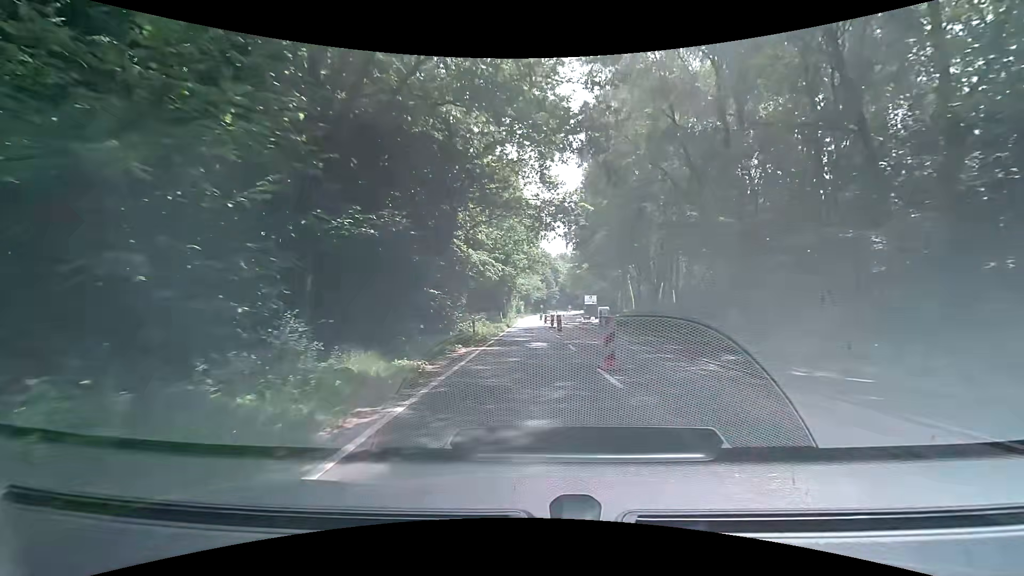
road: secondary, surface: asphalt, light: Day
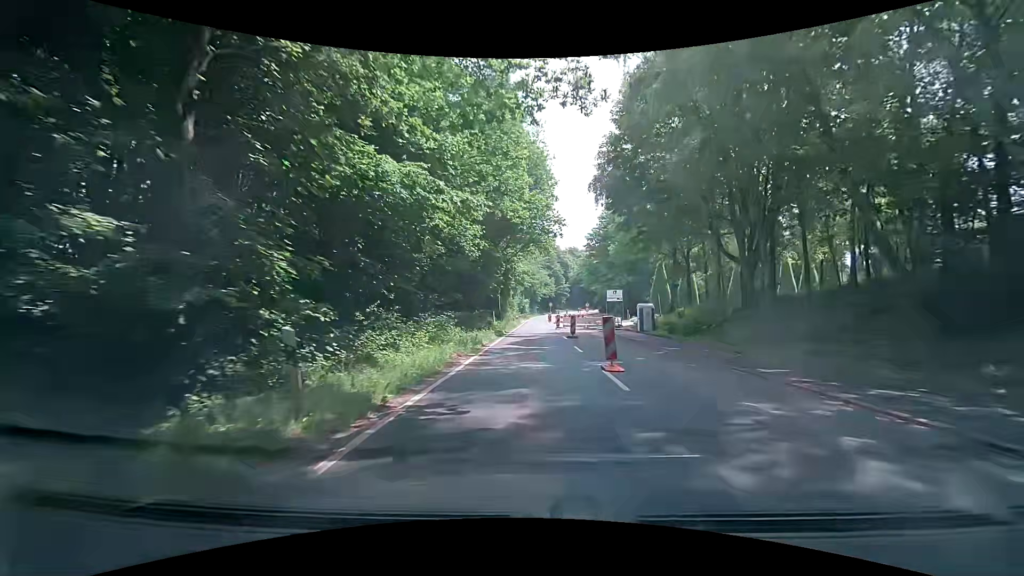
(+0.3, +19.2) m; +1°
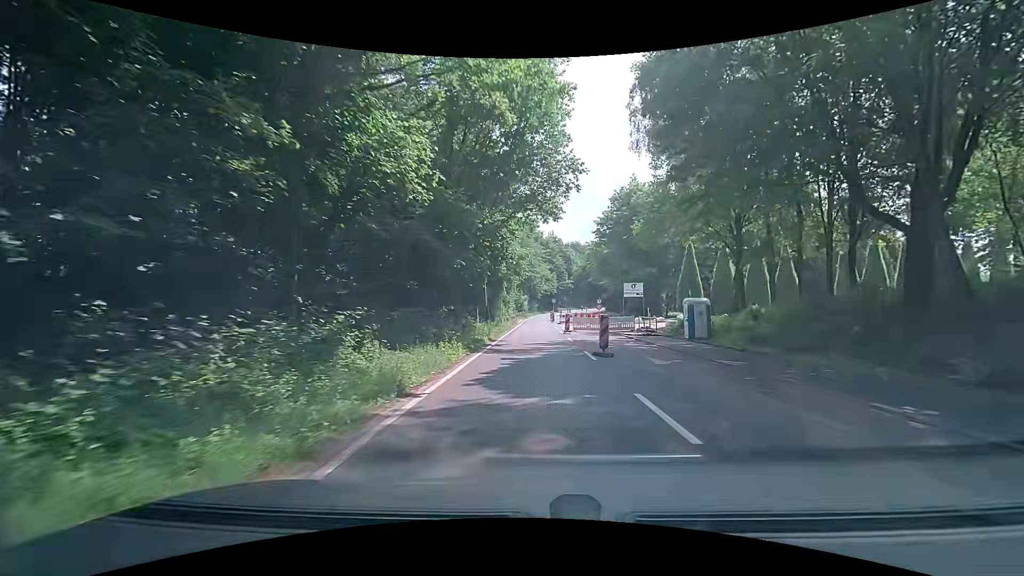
(-0.2, +12.3) m; -1°
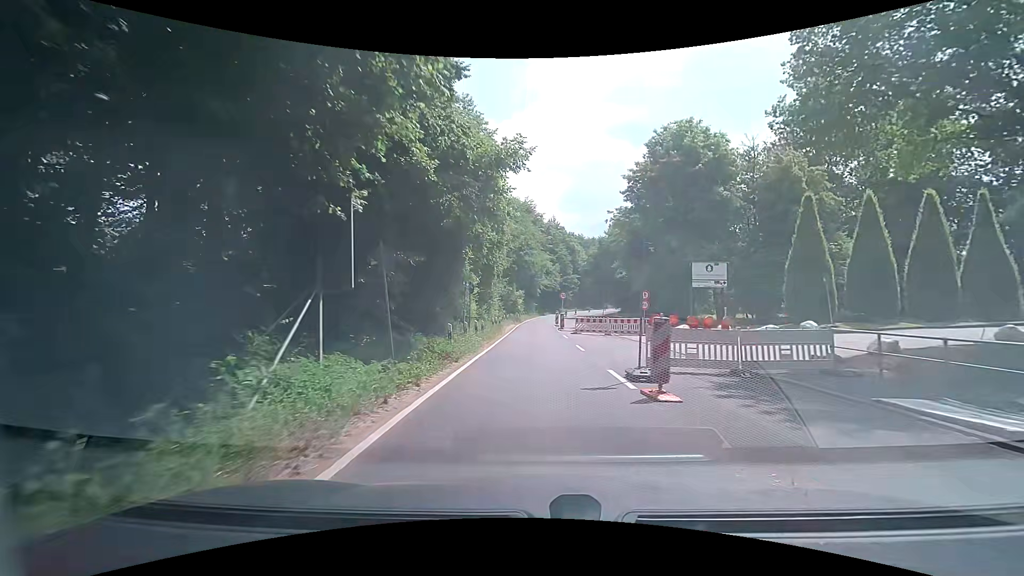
(+0.2, +23.3) m; +1°
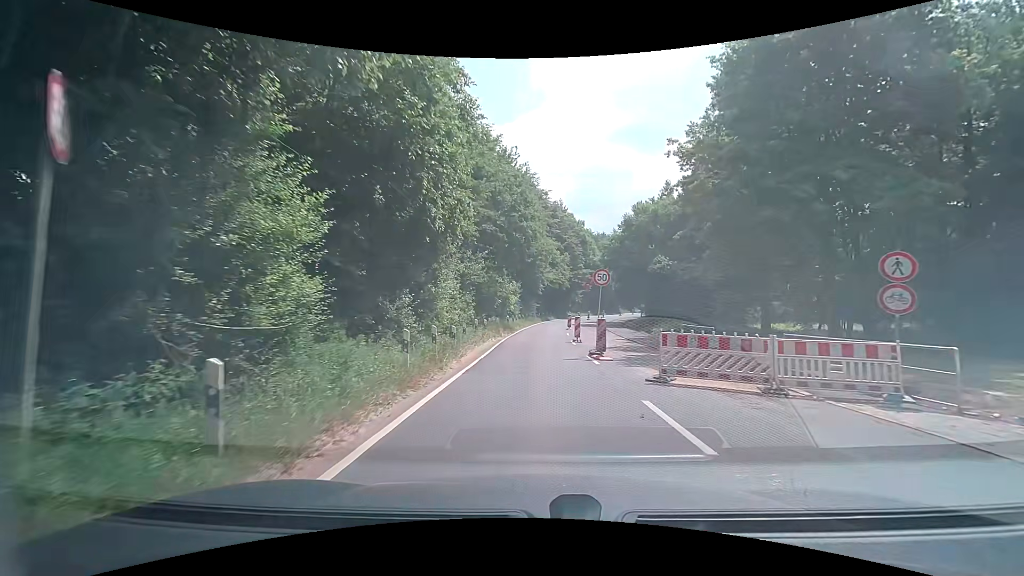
(+0.2, +21.8) m; +1°
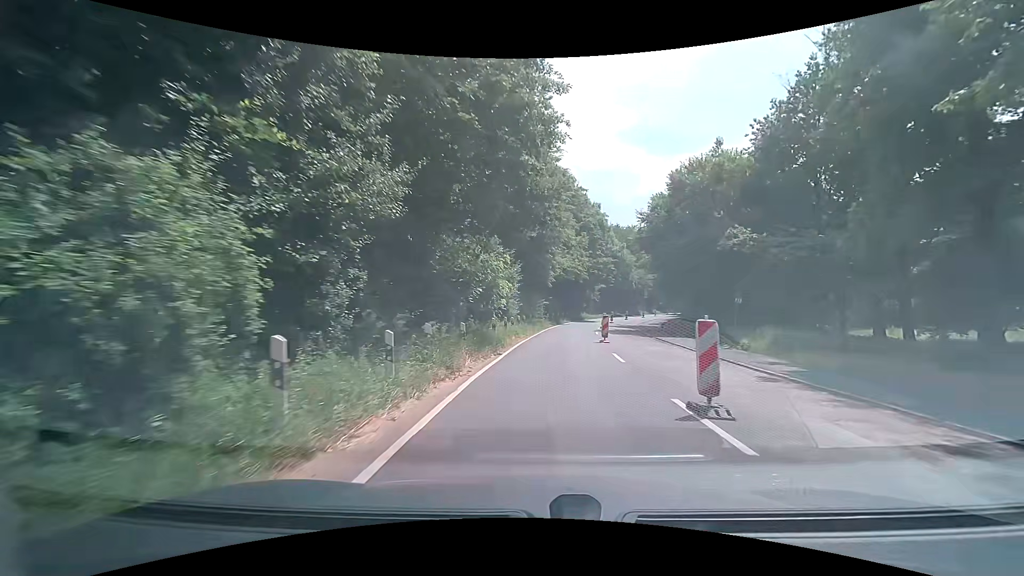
(-0.3, +18.1) m; -1°
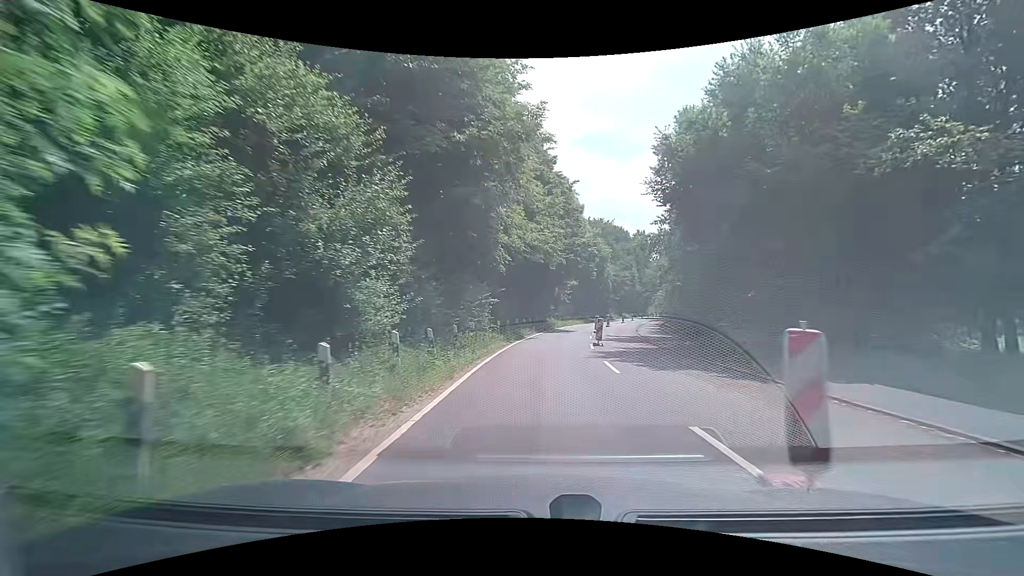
(+0.8, +19.9) m; +5°
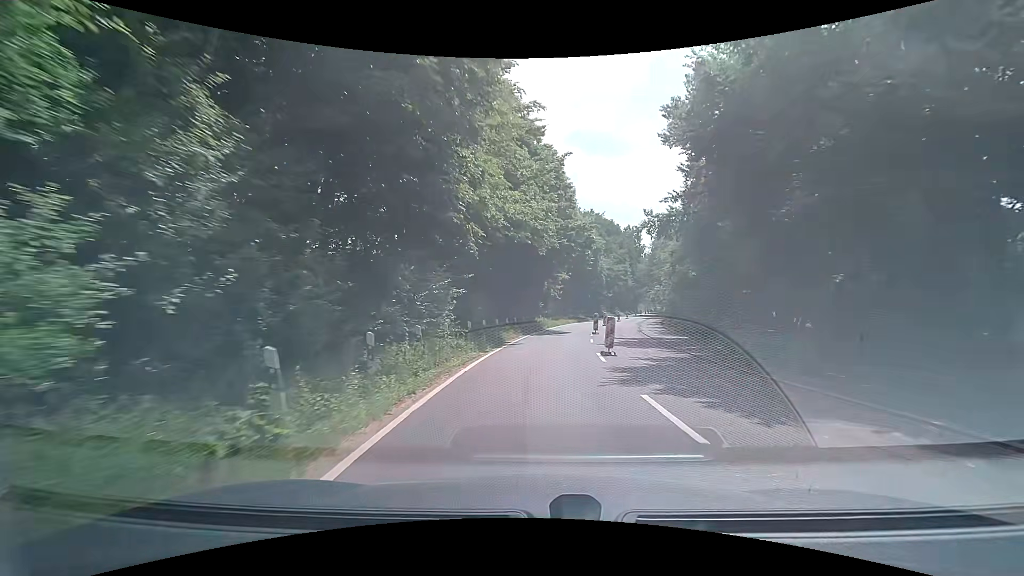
(0.0, +6.9) m; +3°
(0, +10) (0, +20) (+1, +30) (+2, +40) (+3, +50) (+5, +60) (+7, +69) (+10, +79) (+12, +89) (+14, +99) m
